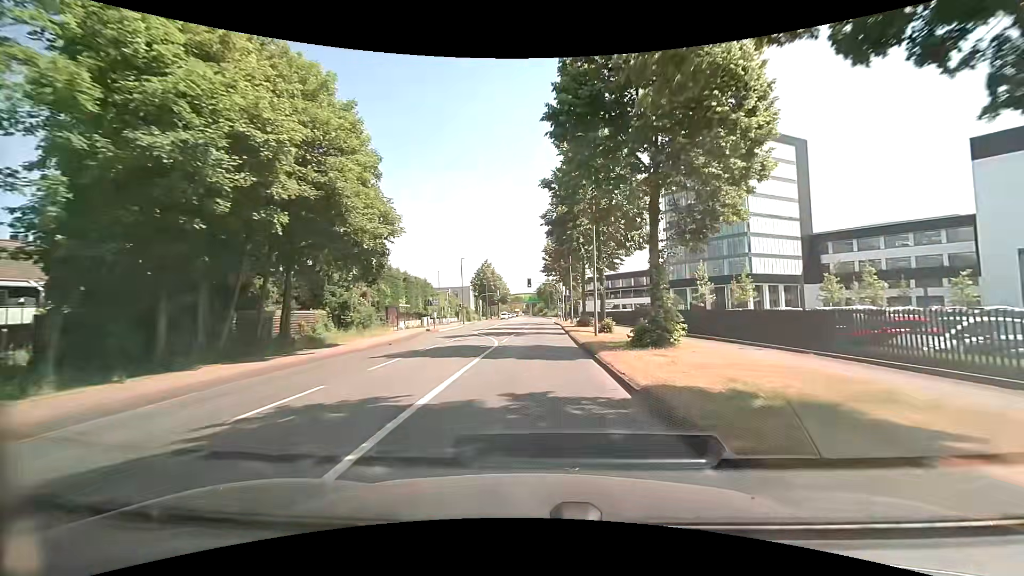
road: secondary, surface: asphalt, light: Day
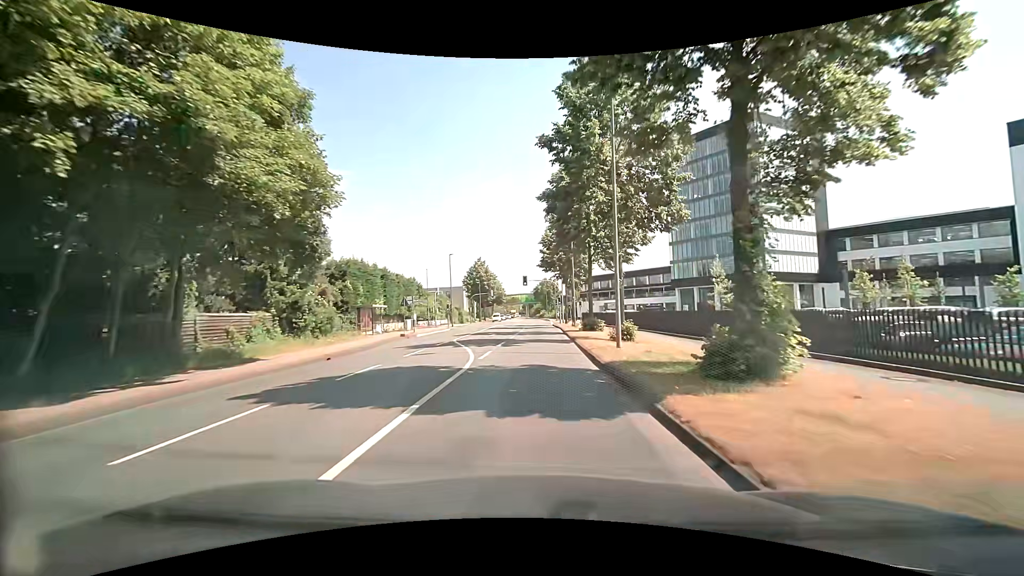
(0.0, +7.7) m; +1°
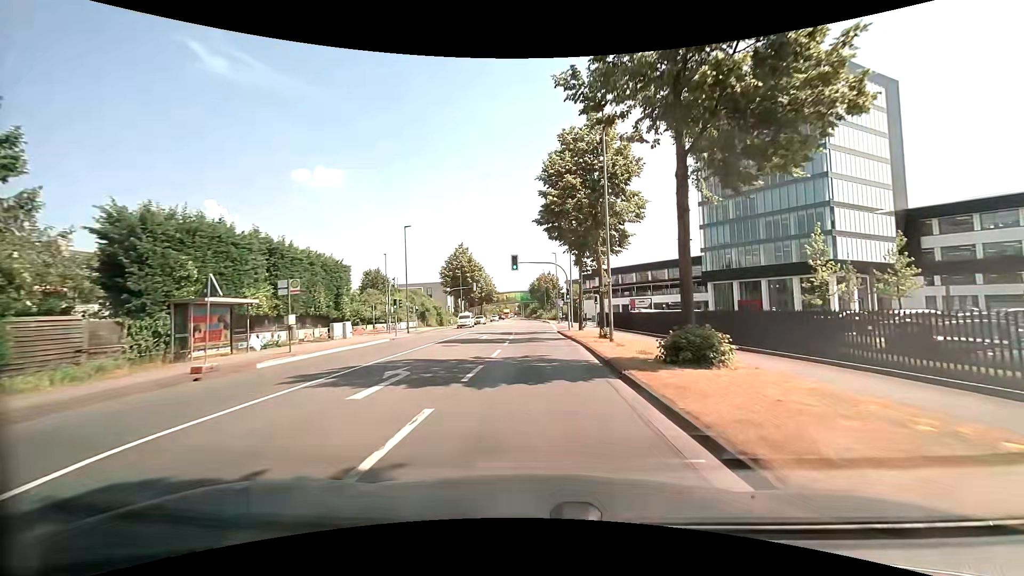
(-0.2, +23.0) m; 0°
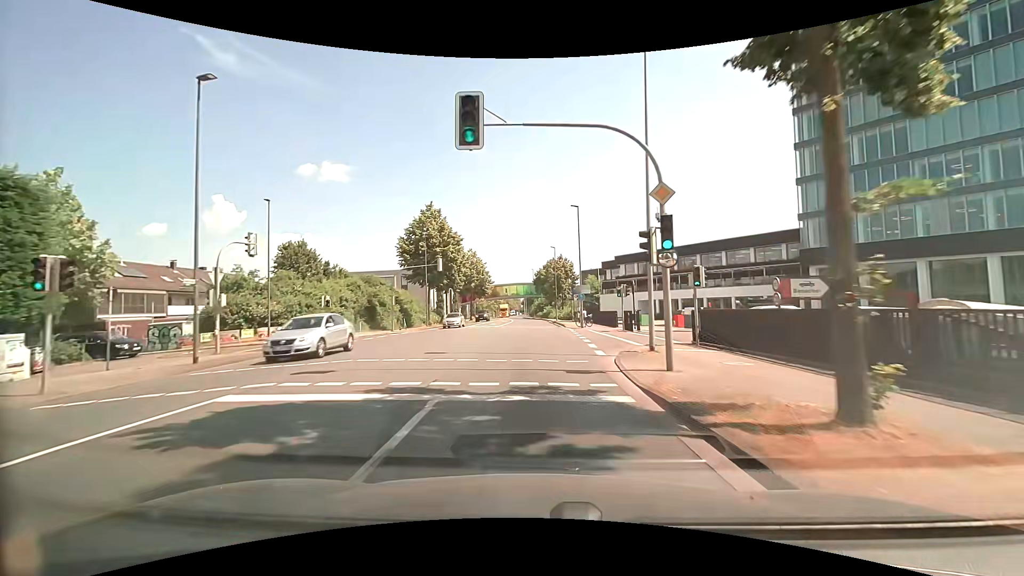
(0.0, +30.7) m; -1°
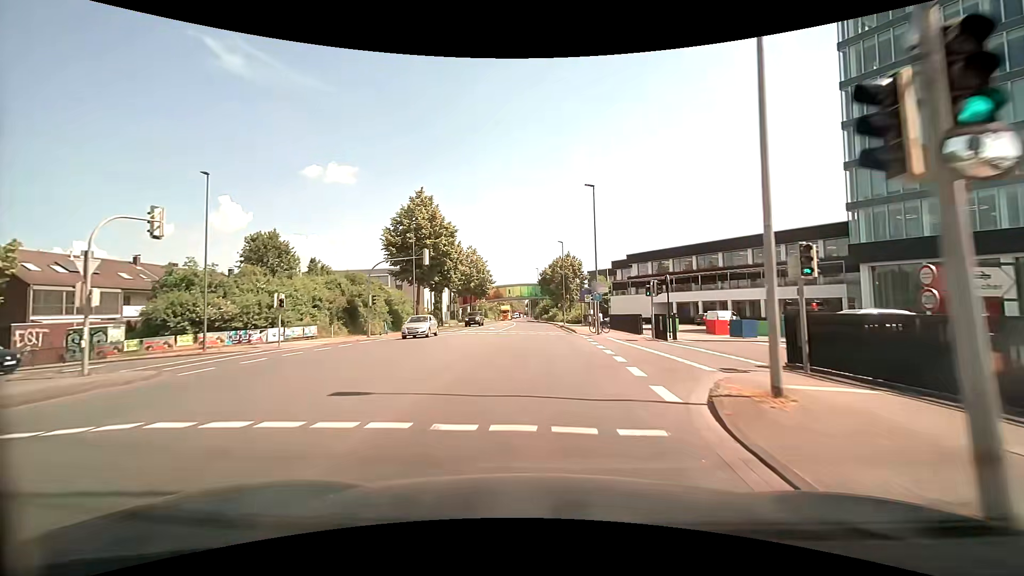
(0.0, +7.7) m; 0°
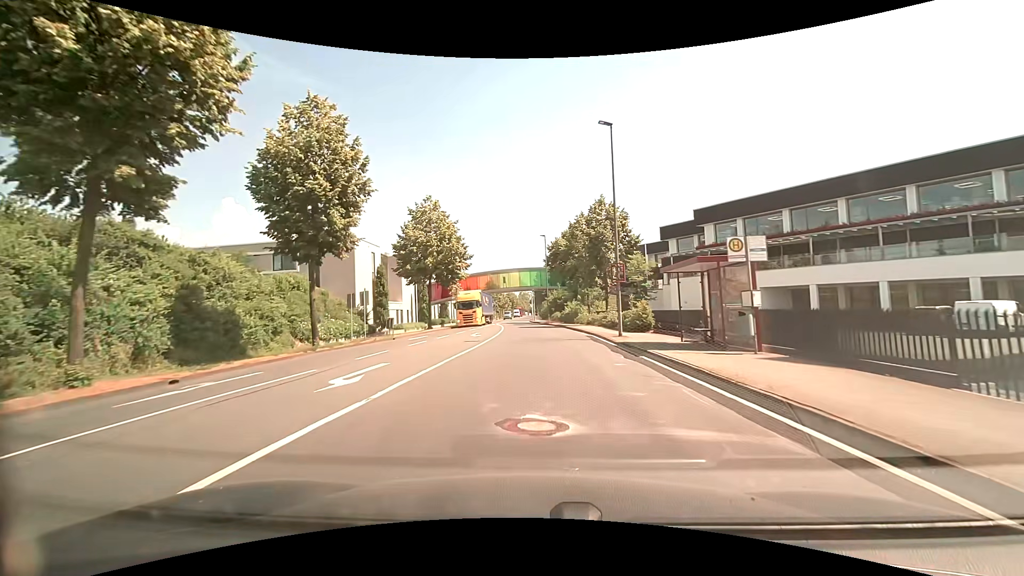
(-0.4, +38.2) m; -1°
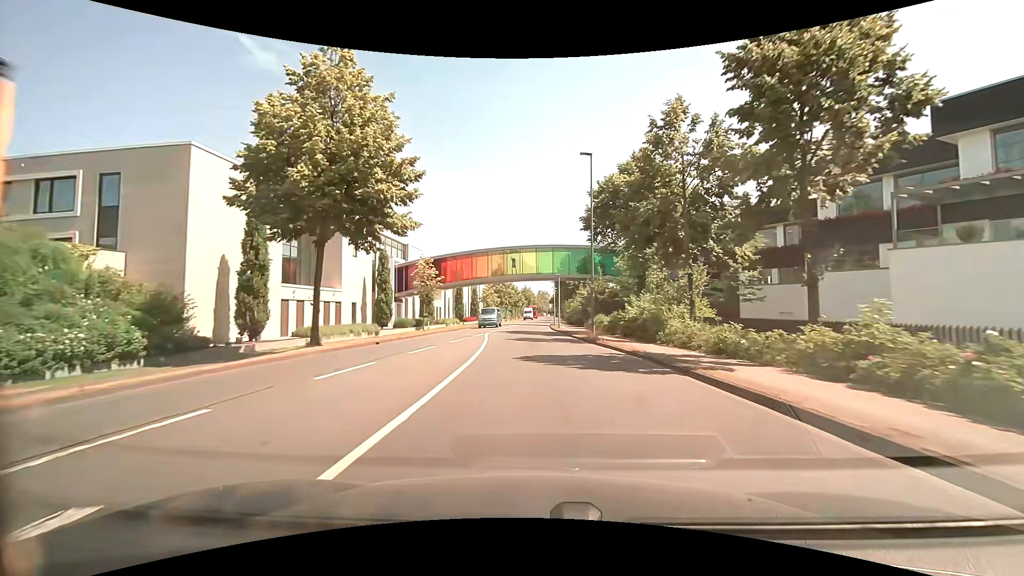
(-0.6, +30.5) m; -2°
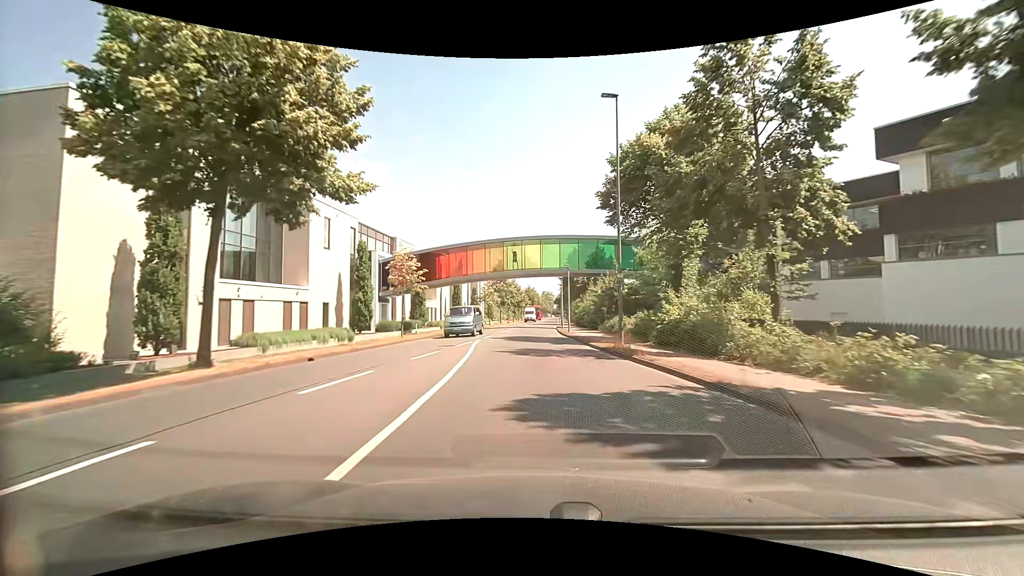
(0.0, +7.6) m; -1°
(0, +10) (0, +20) (0, +30) (0, +40) (0, +50) (+1, +60) (+1, +70) (+2, +80) (+2, +90) (+3, +100) m
